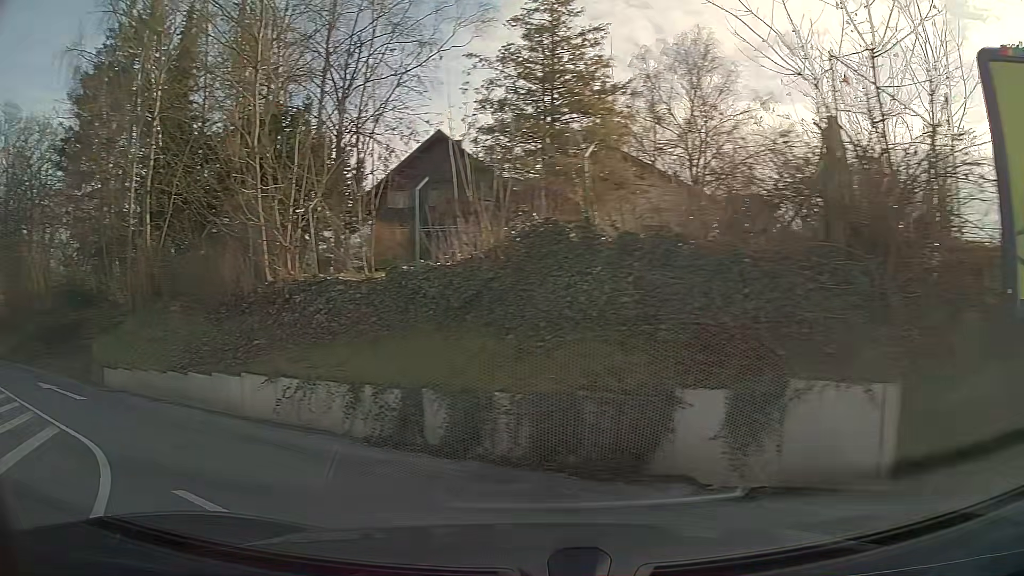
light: Day
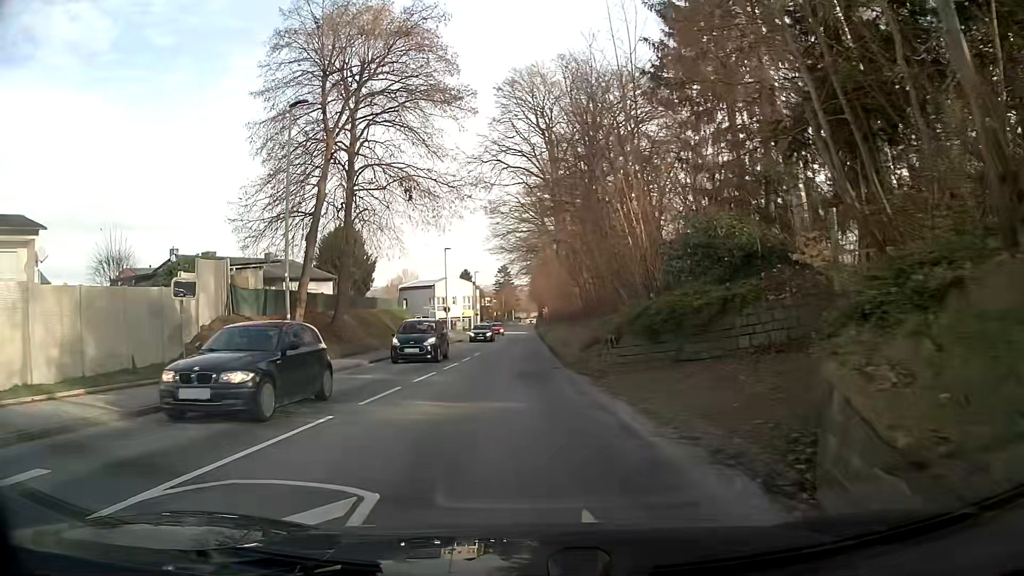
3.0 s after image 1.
(-7.3, +12.4) m; -47°
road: tertiary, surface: asphalt
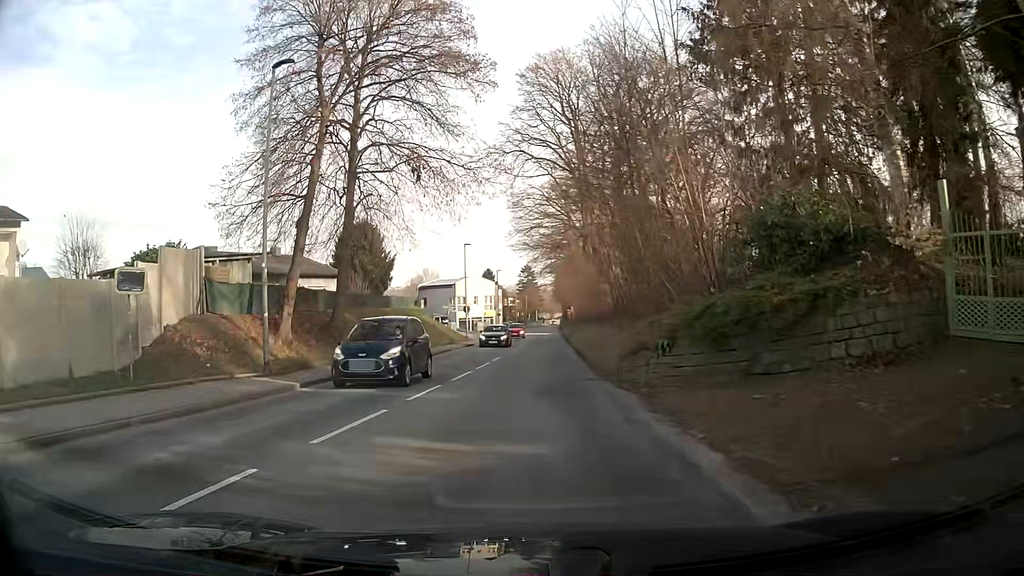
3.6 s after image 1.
(0.0, +3.7) m; 0°
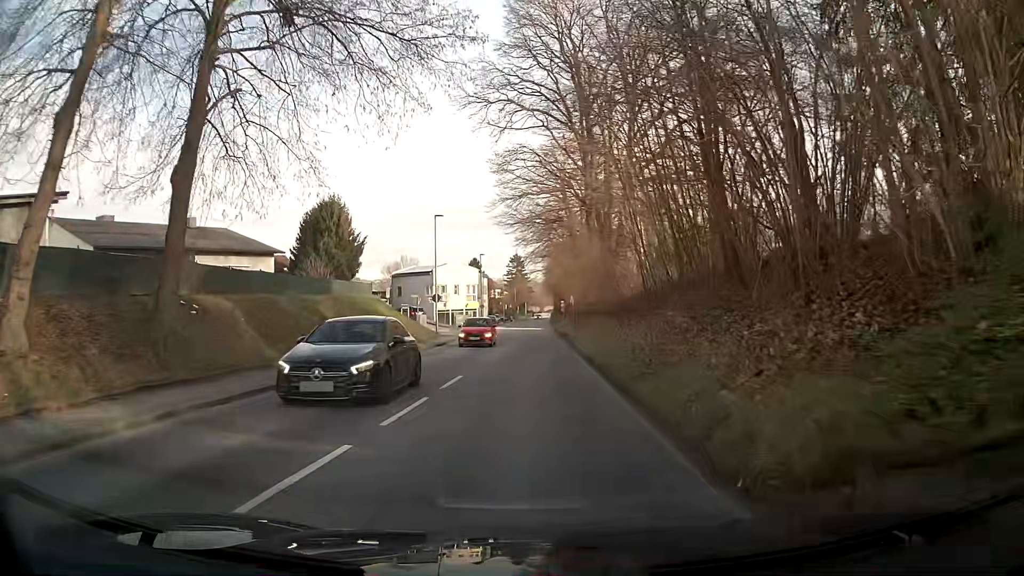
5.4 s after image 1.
(+0.1, +12.3) m; +1°
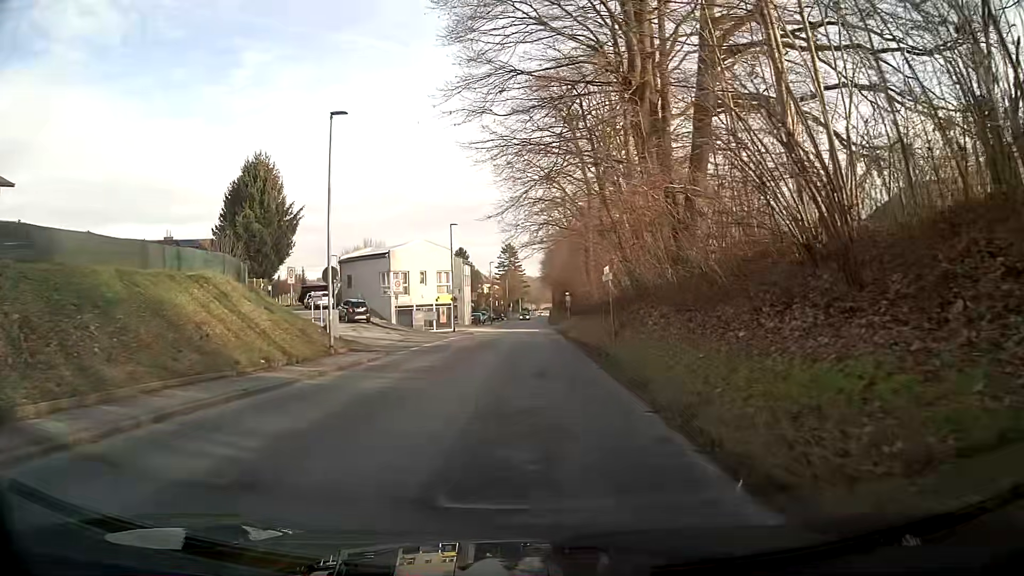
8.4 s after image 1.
(-0.4, +22.8) m; 0°
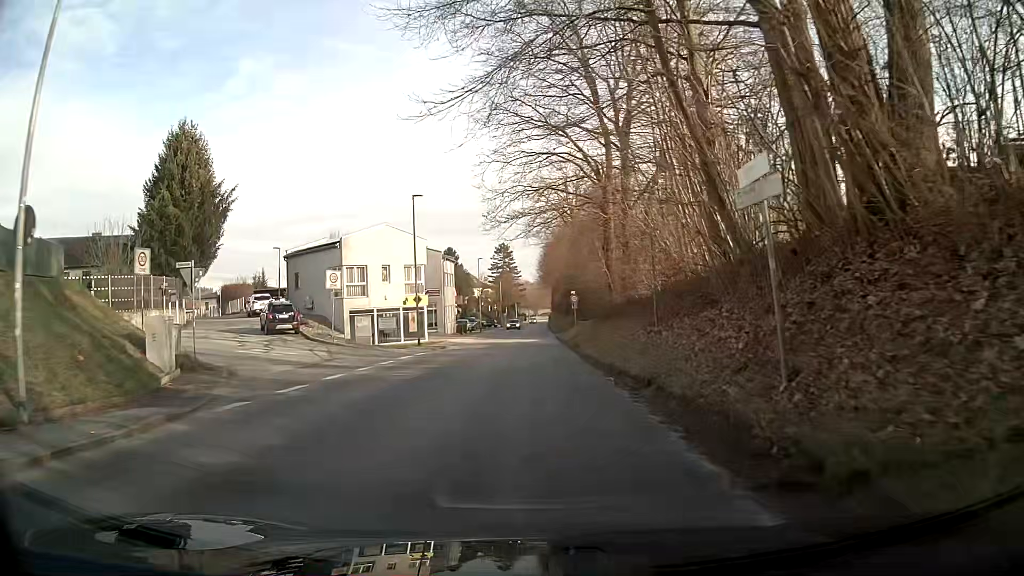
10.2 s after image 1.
(+0.1, +14.5) m; +1°
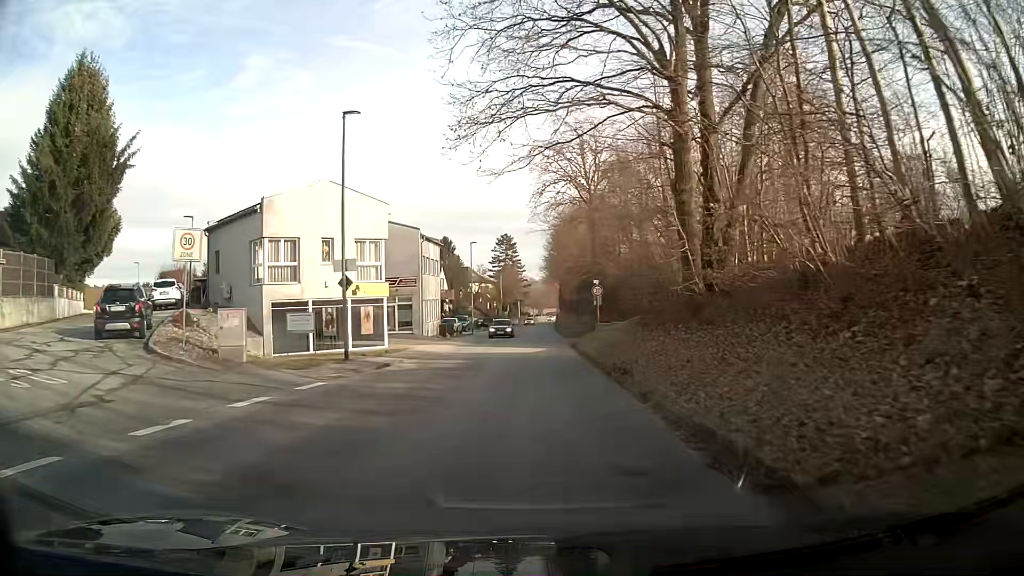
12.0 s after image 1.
(-0.3, +15.0) m; -2°
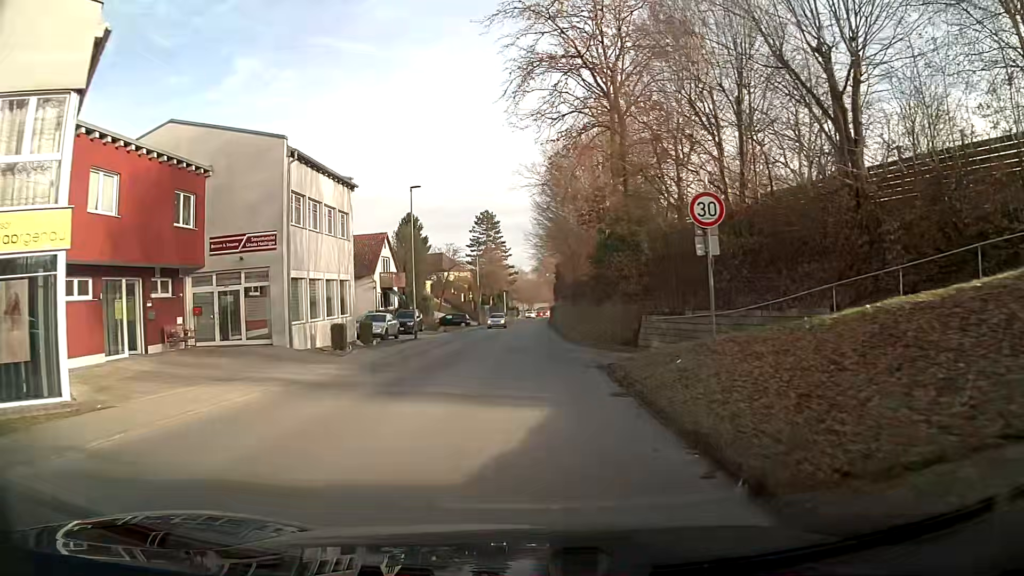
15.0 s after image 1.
(+0.5, +24.9) m; +2°
(0, +10) (0, +20) (0, +30) (0, +40) (0, +50) (-1, +60) (-1, +70) (-1, +80) (0, +90) (0, +100) m
